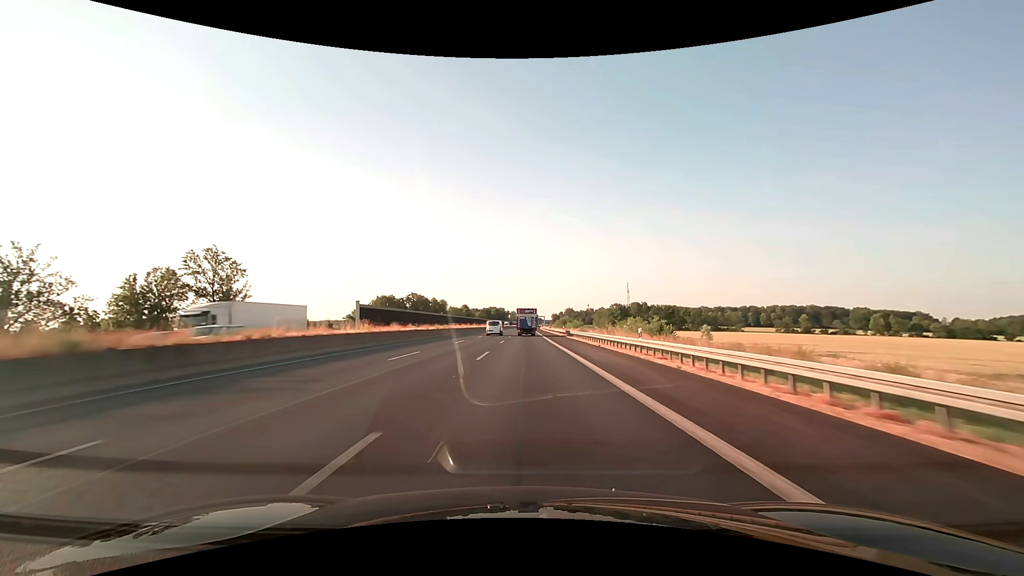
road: motorway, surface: asphalt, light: Day
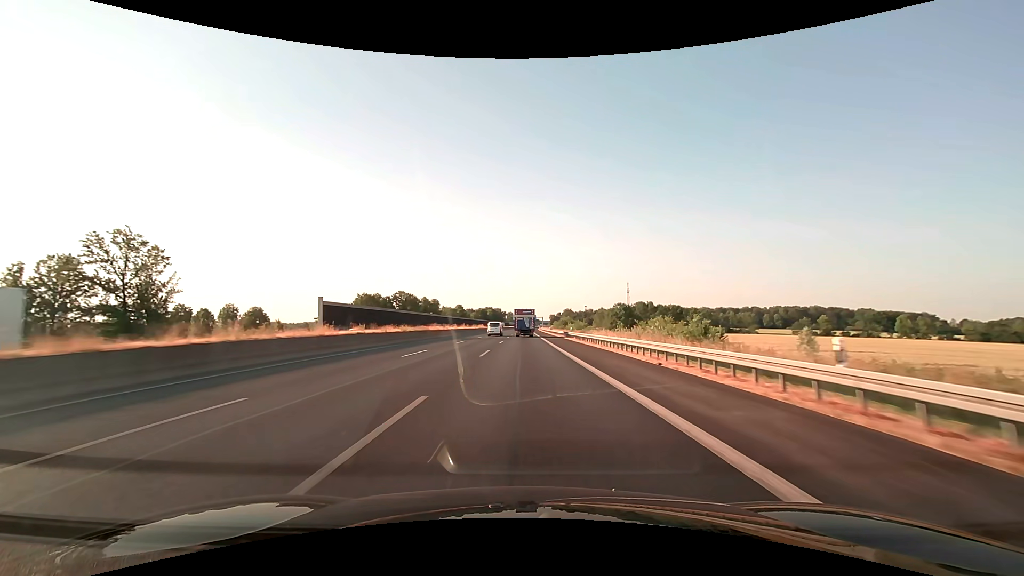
(0.0, +15.8) m; 0°
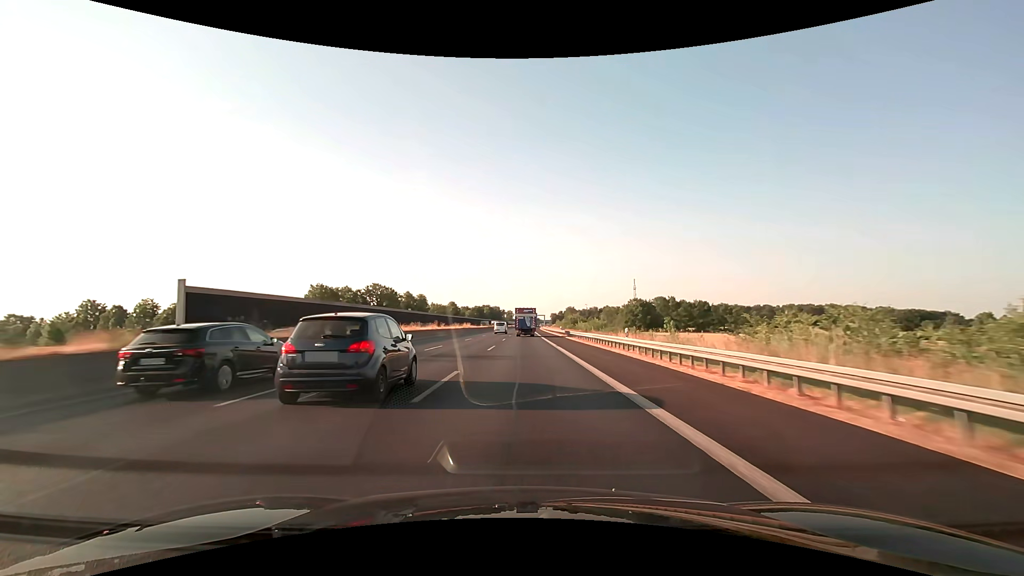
(+0.1, +31.6) m; 0°
(0, +10) (0, +20) (0, +30) (0, +40) (0, +50) (0, +60) (0, +70) (0, +80) (0, +90) (0, +100) m
